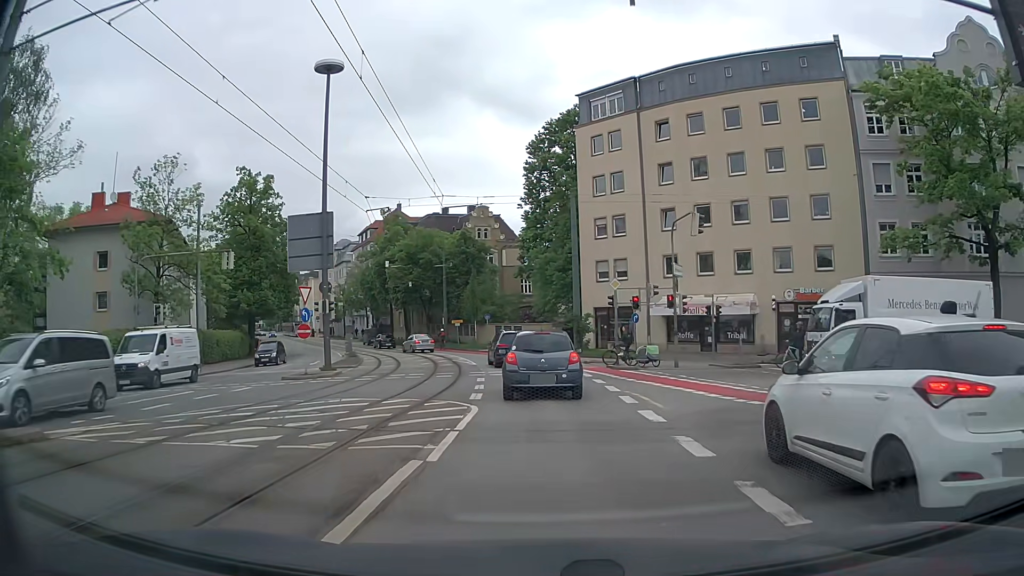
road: tertiary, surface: asphalt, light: Day
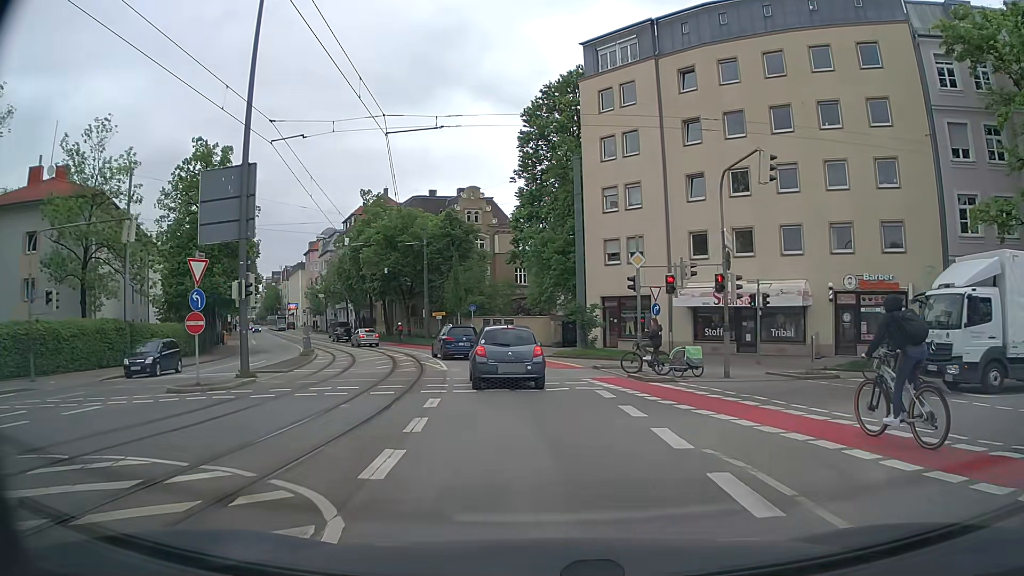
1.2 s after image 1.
(+0.1, +8.5) m; +1°
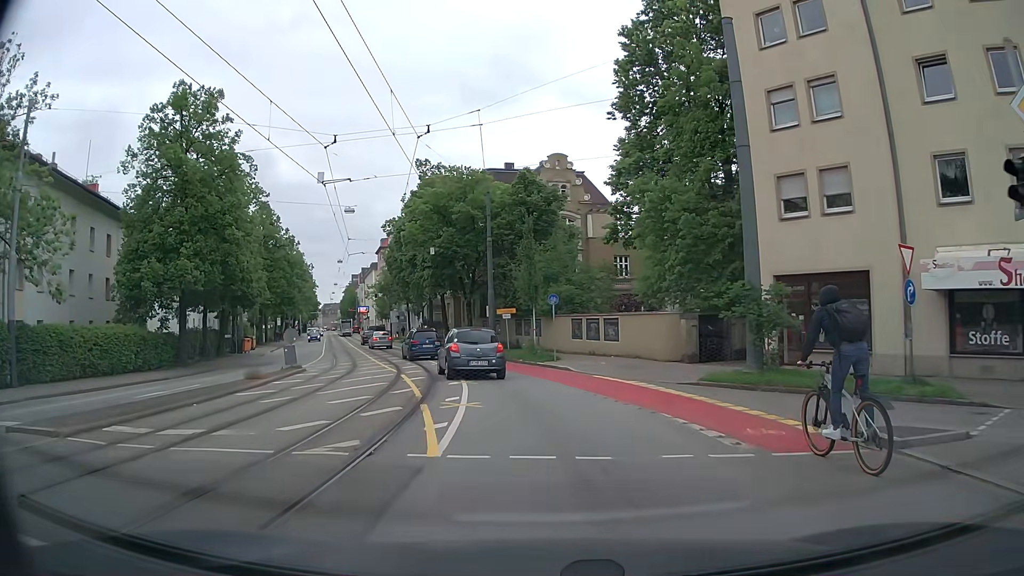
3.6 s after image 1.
(-1.1, +16.1) m; -9°
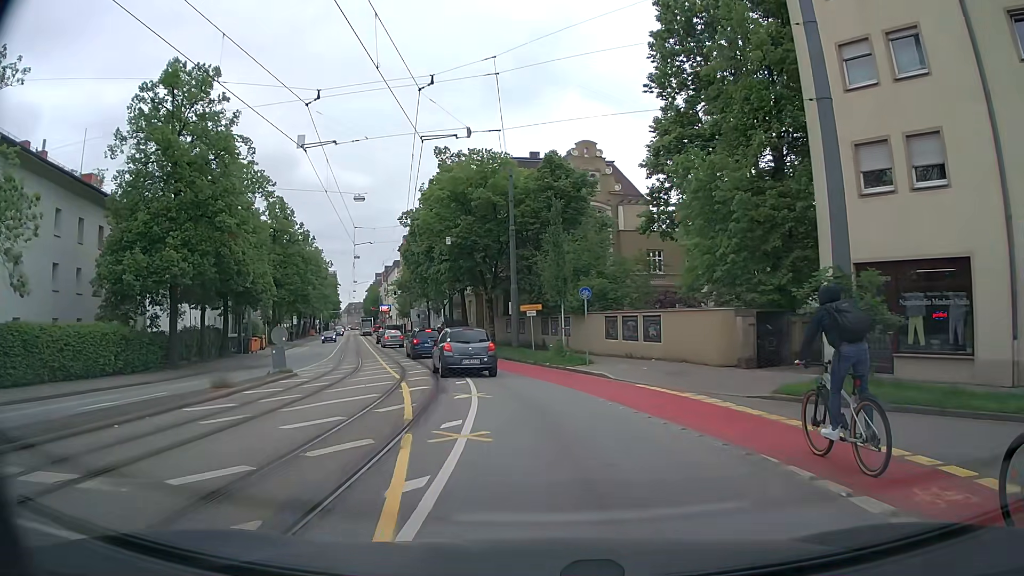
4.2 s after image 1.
(0.0, +4.0) m; -1°
(-1, +10) (-3, +20) (-5, +29) (-8, +39) (-11, +49) (-13, +58) (-16, +68) (-19, +77) (-22, +87) (-25, +97) m
